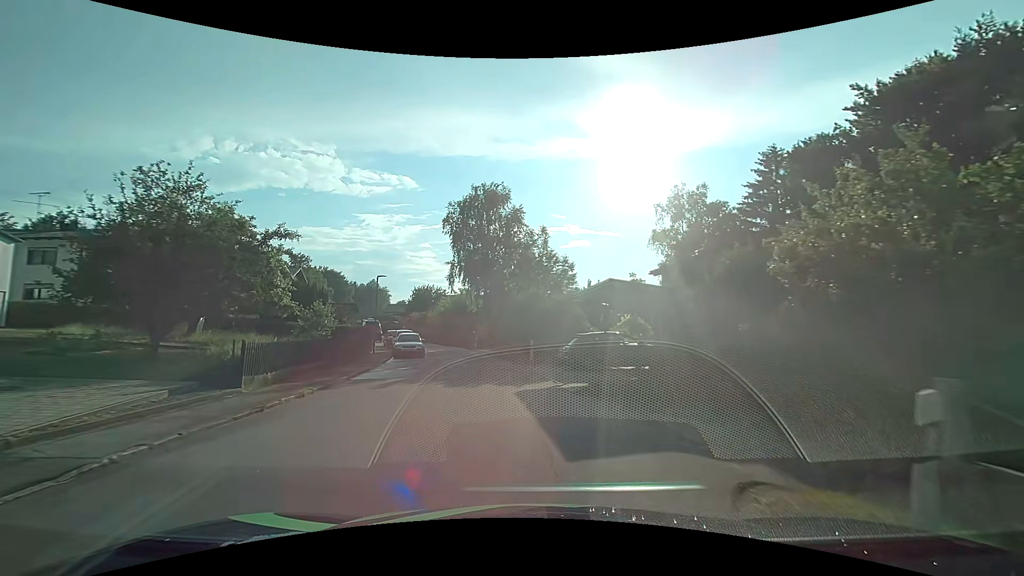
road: residential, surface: asphalt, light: Day
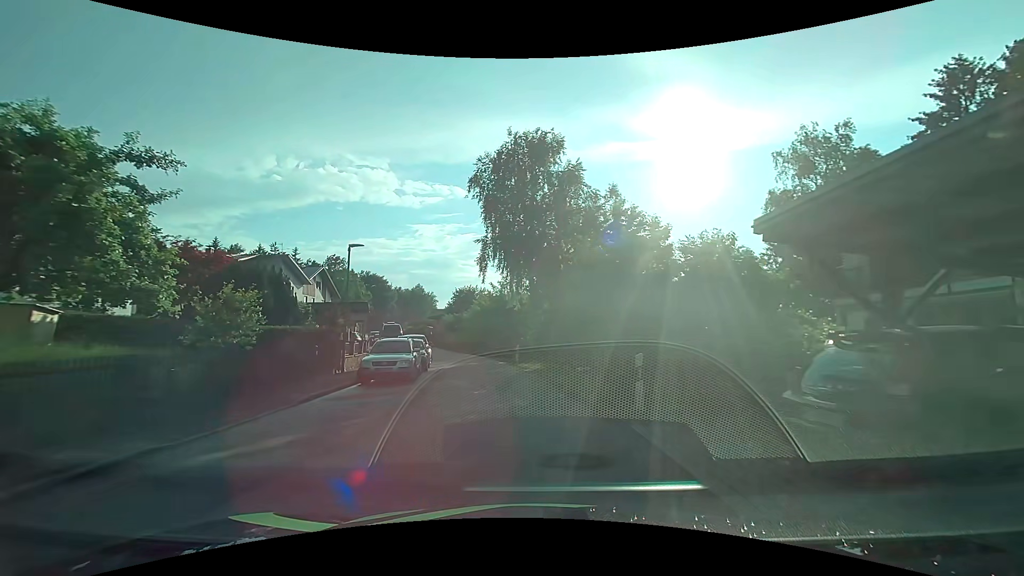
(-0.7, +13.9) m; -6°
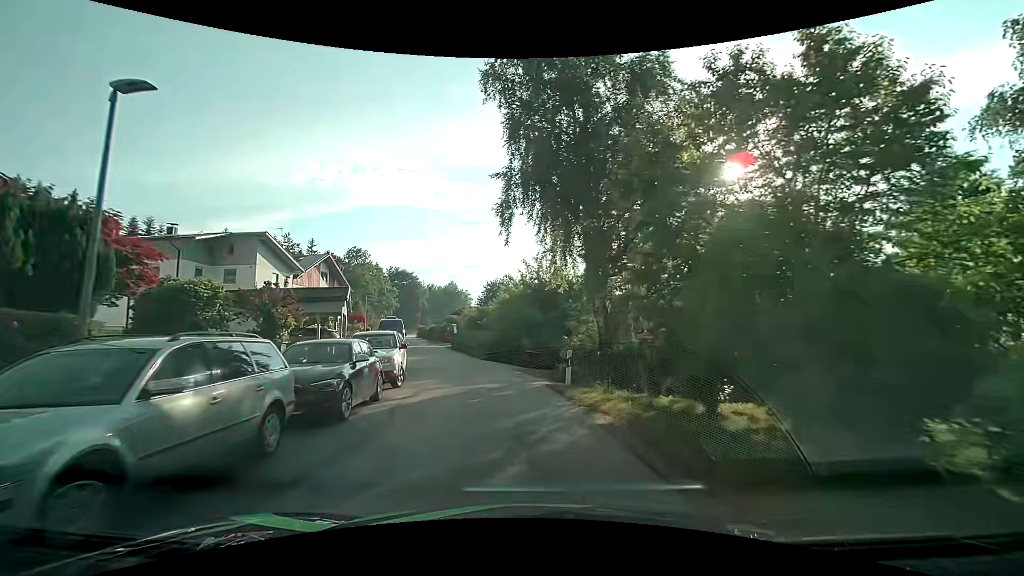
(-0.6, +13.5) m; -5°
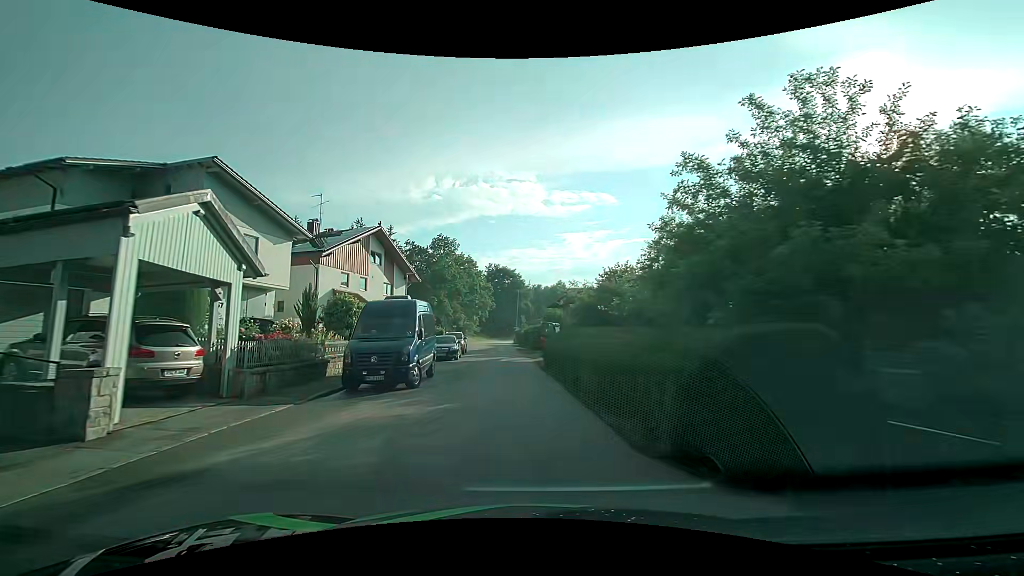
(-2.2, +22.3) m; -13°
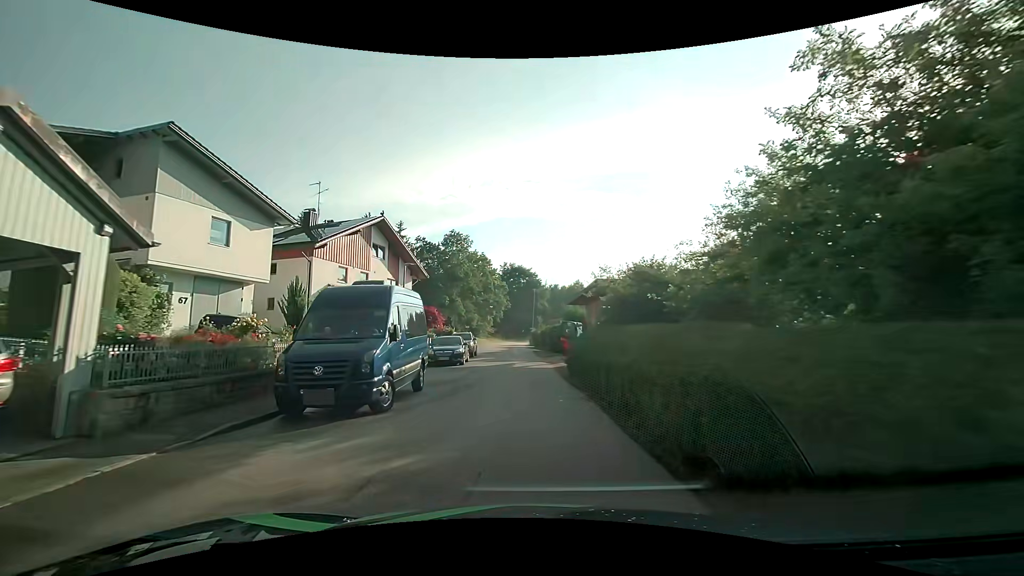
(-0.1, +4.5) m; -2°
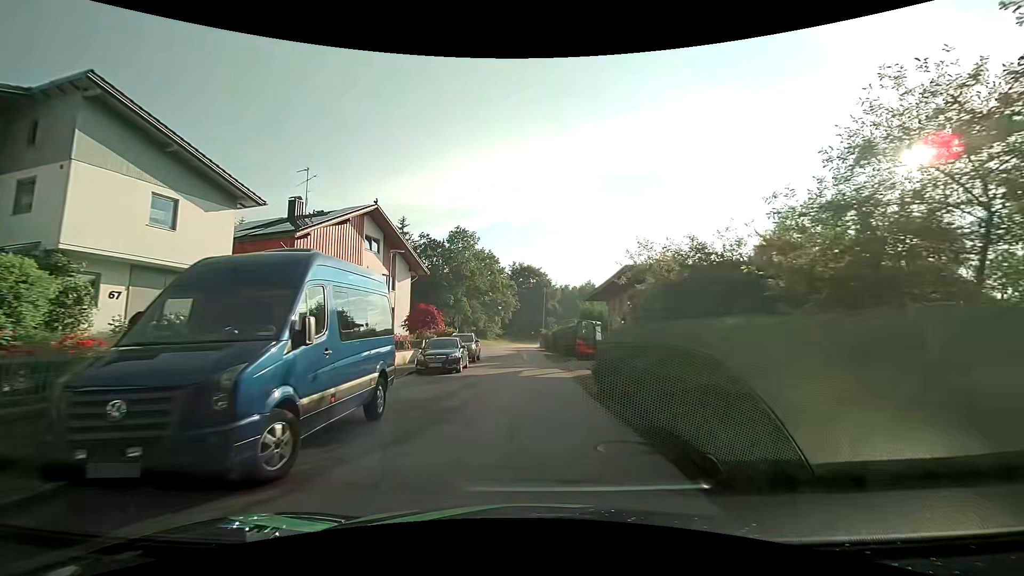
(-0.1, +4.5) m; -2°
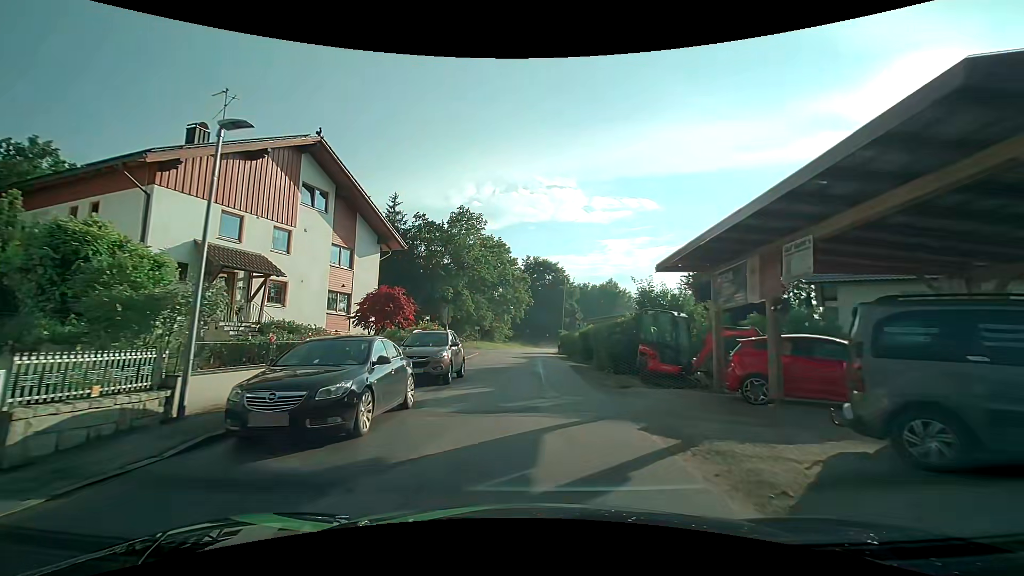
(-0.1, +13.3) m; -1°
